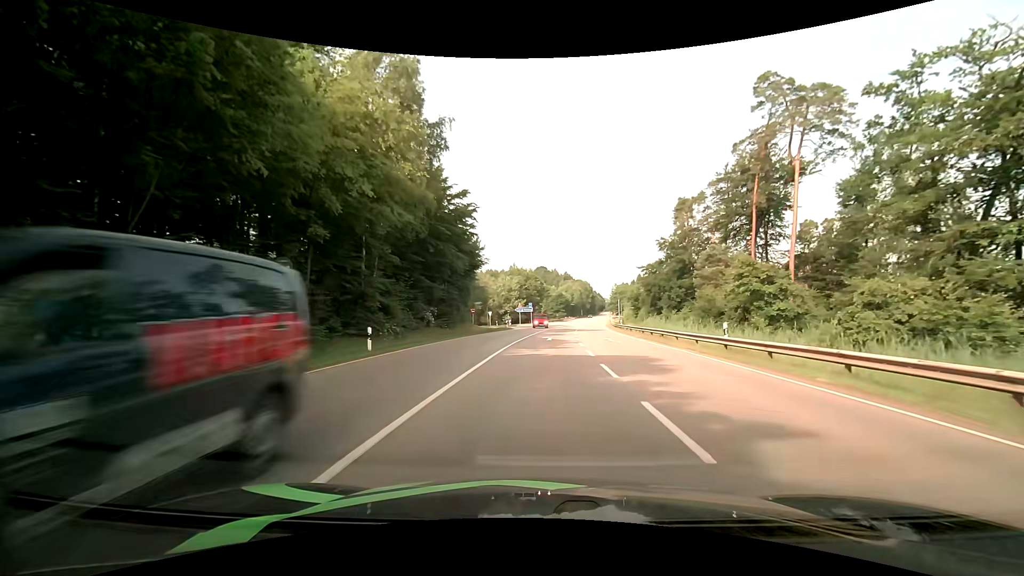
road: secondary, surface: asphalt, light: Day
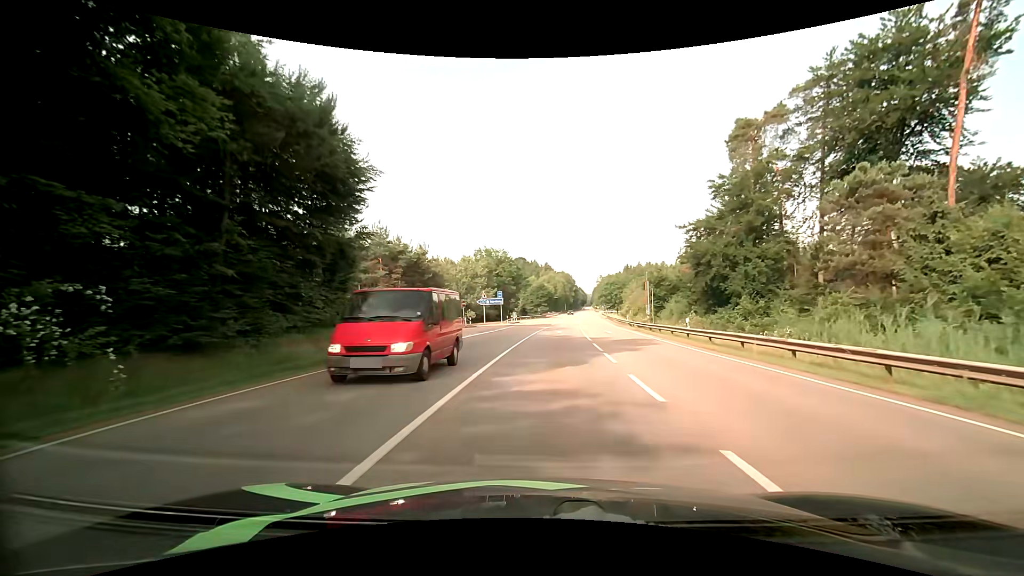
(+0.6, +33.0) m; +2°
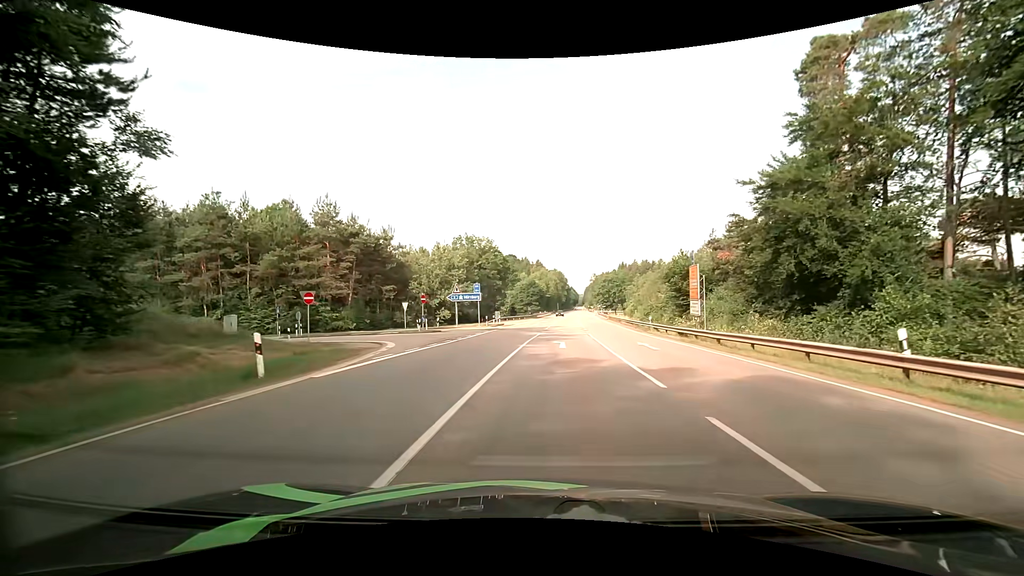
(+0.1, +15.9) m; +1°
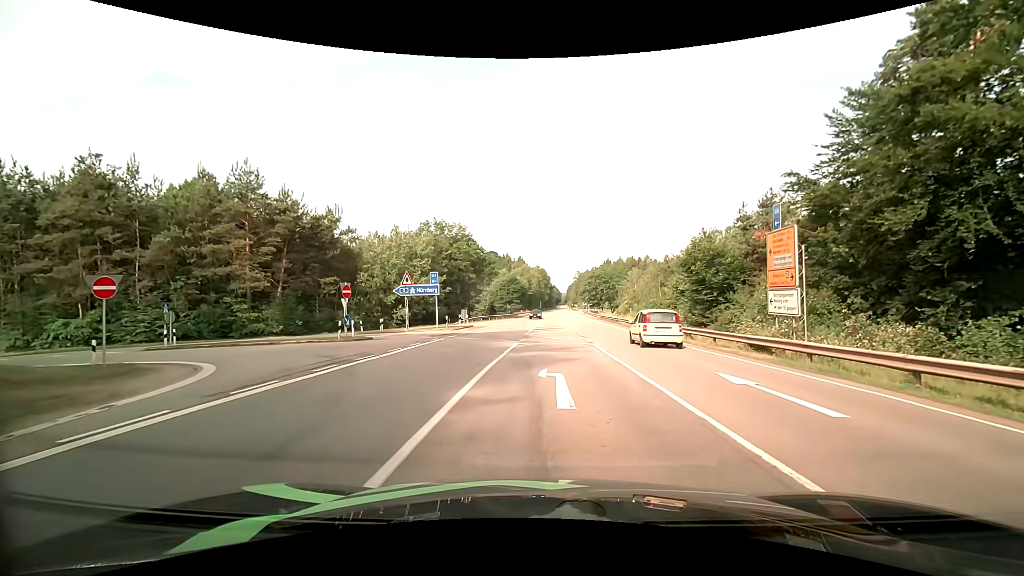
(+0.1, +12.5) m; +2°
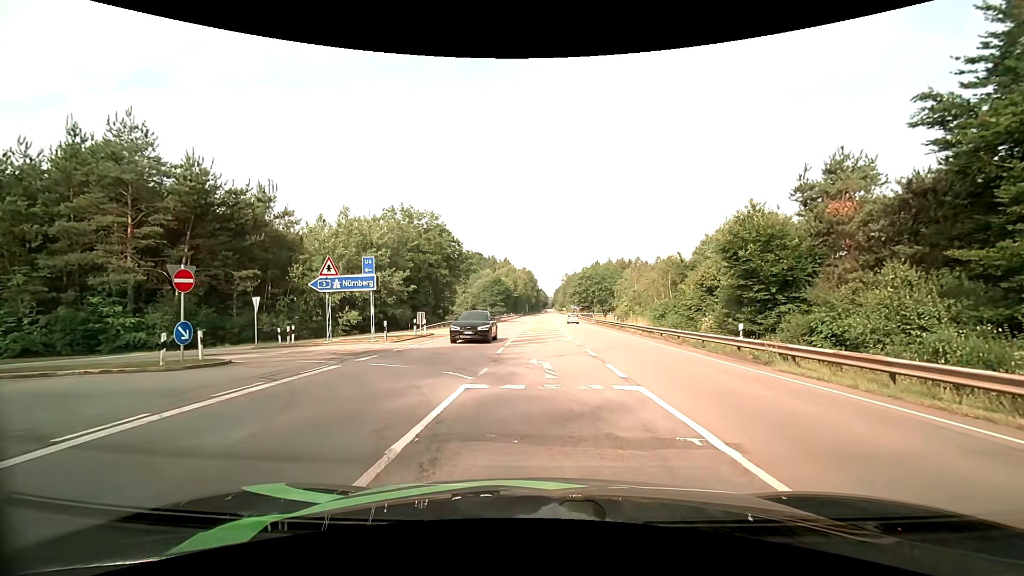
(+0.1, +11.5) m; 0°
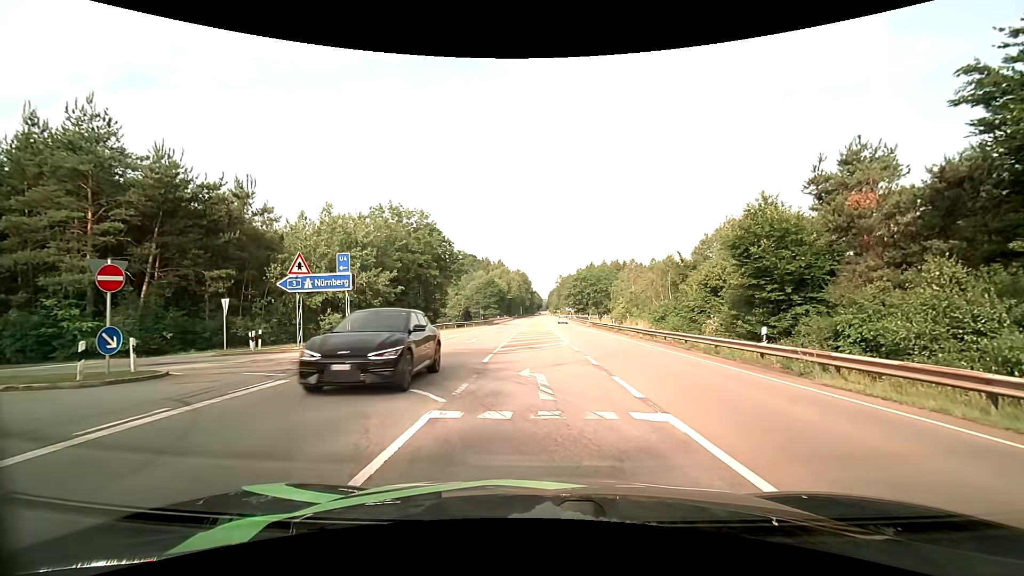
(0.0, +2.5) m; +1°
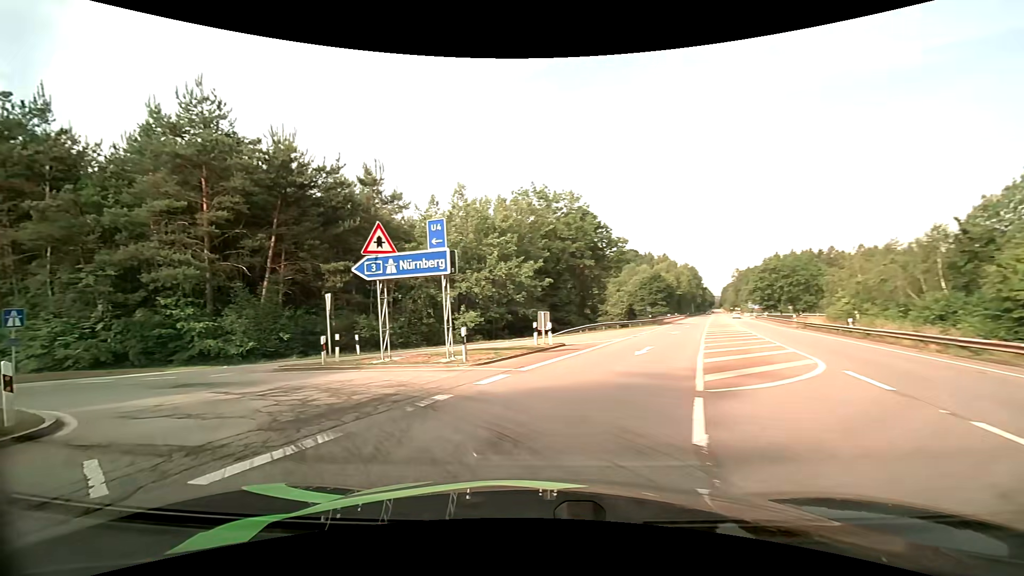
(-0.7, +9.6) m; -17°
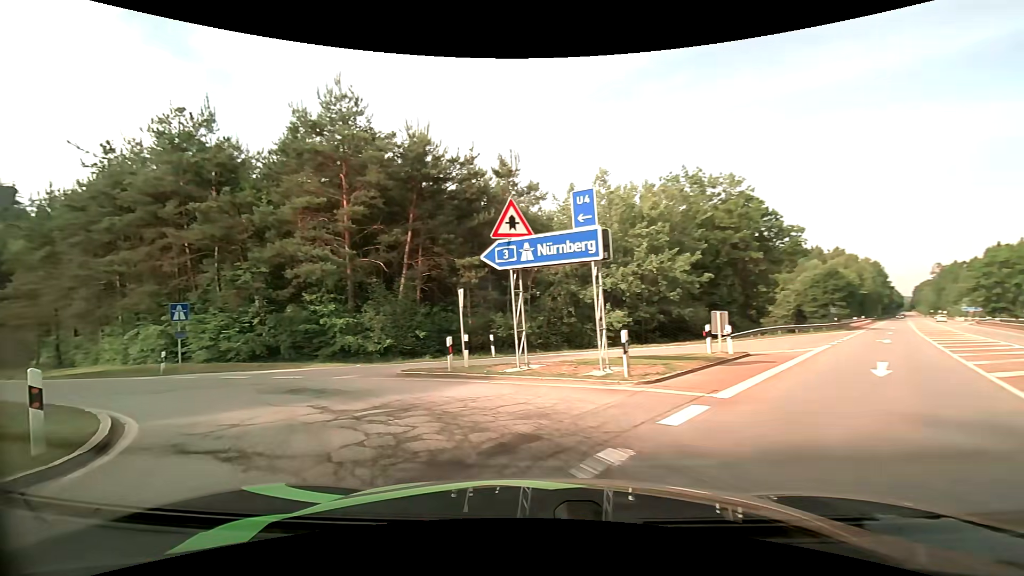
(-0.5, +3.6) m; -15°
(-3, +9) (-11, +16) (-20, +20) (-29, +24) (-38, +29) (-47, +33) (-55, +39) (-64, +44) (-71, +50) (-79, +57) m
